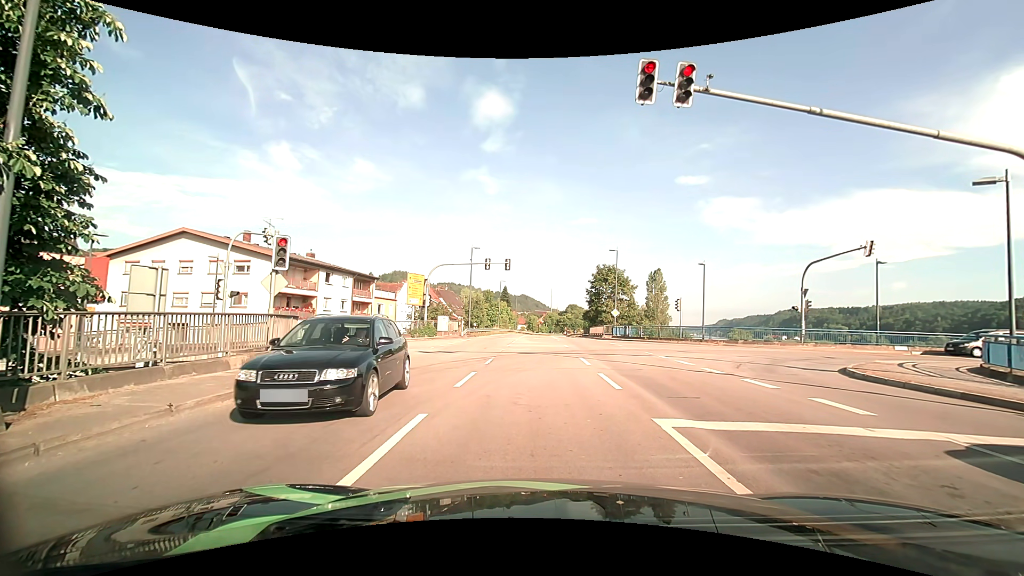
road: primary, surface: asphalt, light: Day
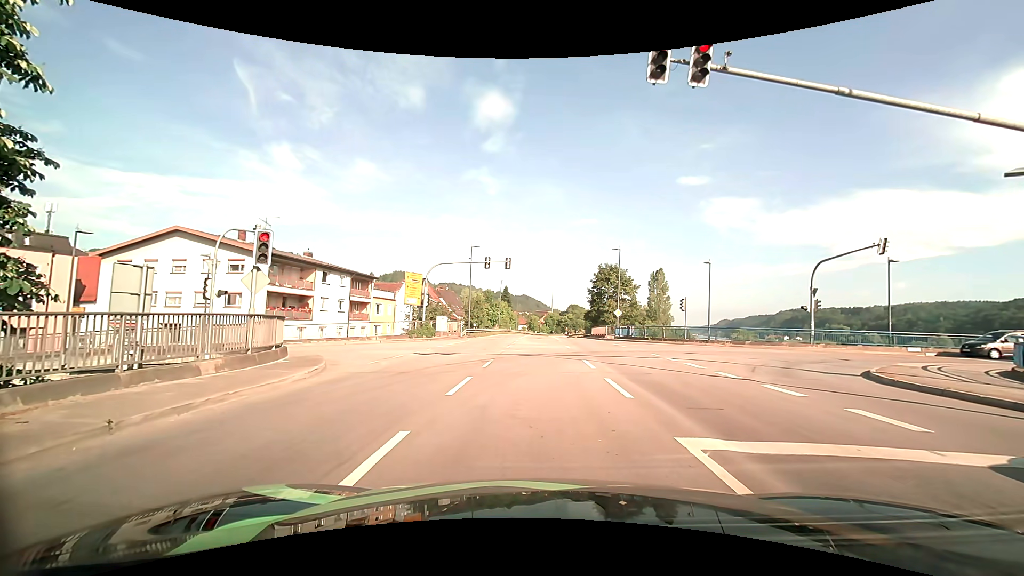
(0.0, +1.0) m; 0°
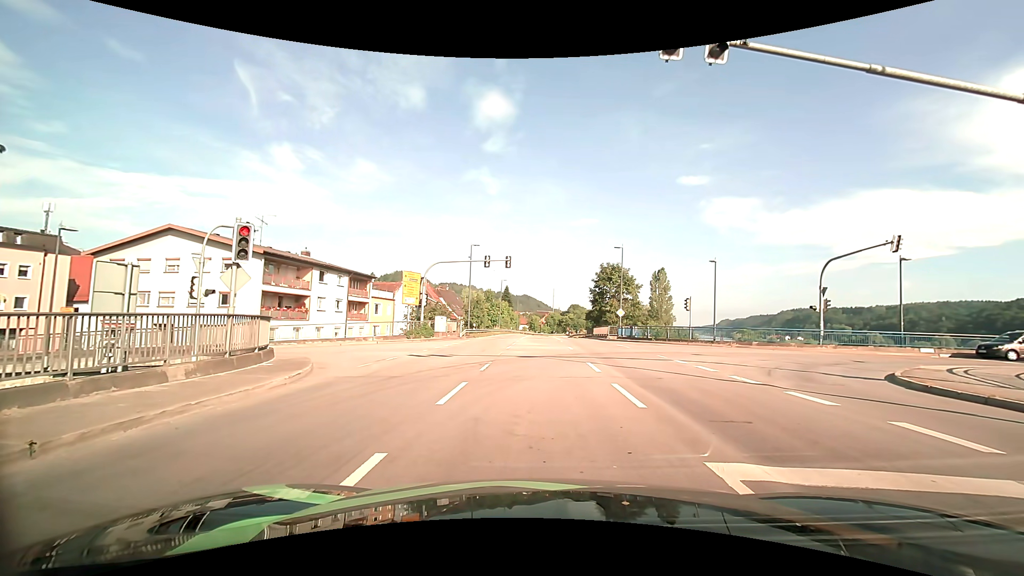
(0.0, +1.0) m; 0°
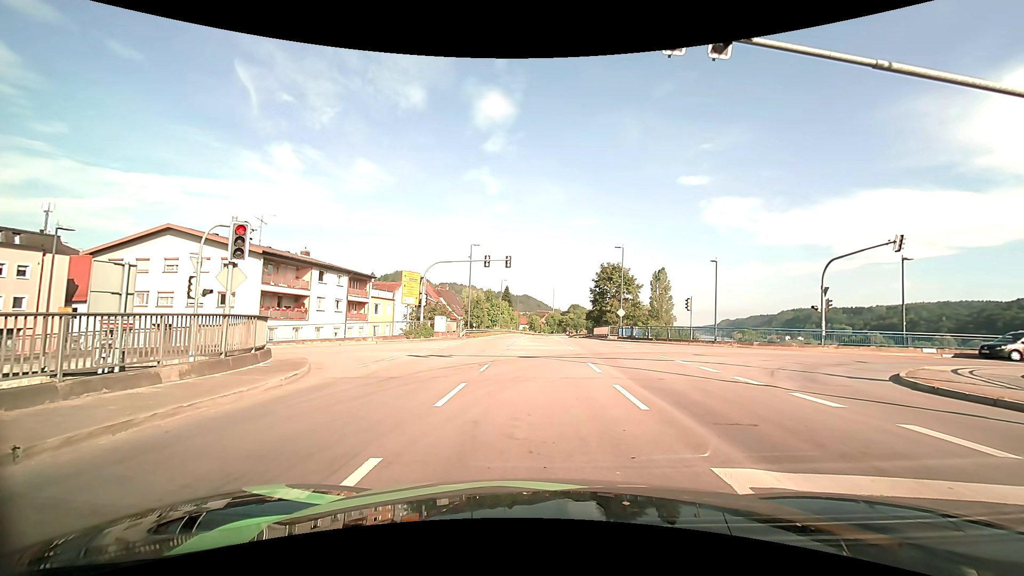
(0.0, +0.2) m; 0°
